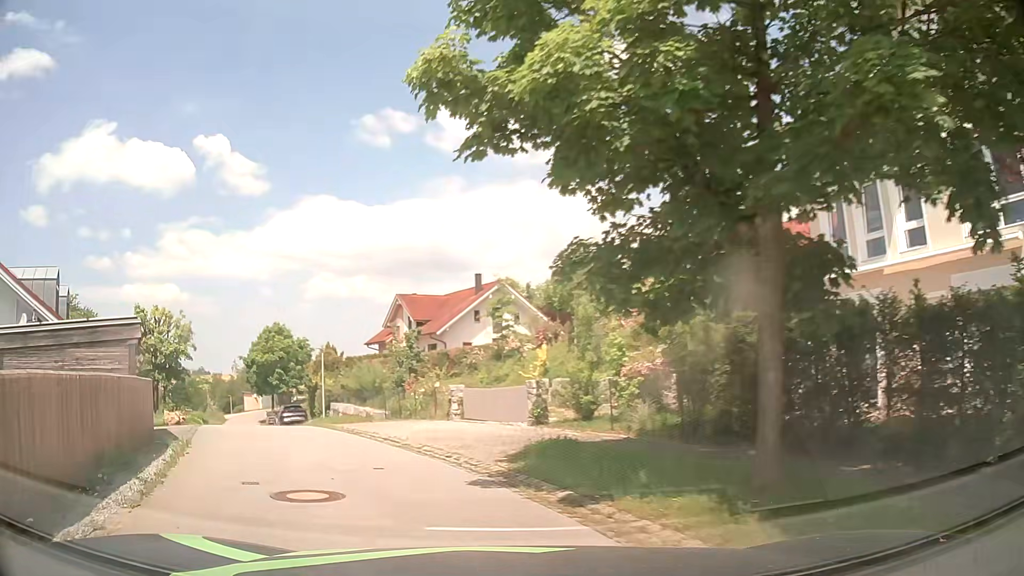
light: Day
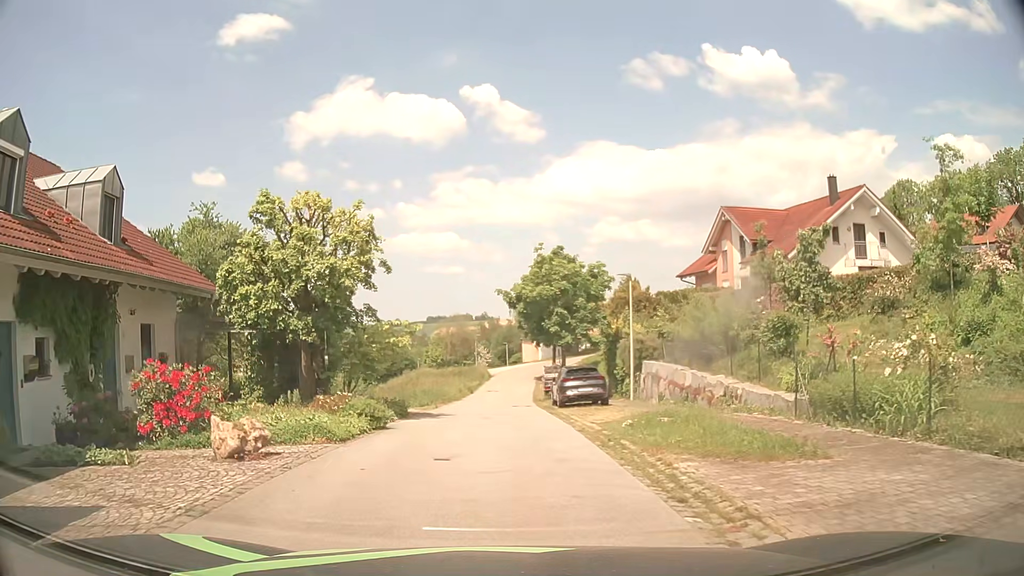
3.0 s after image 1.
(-4.4, +16.1) m; -24°
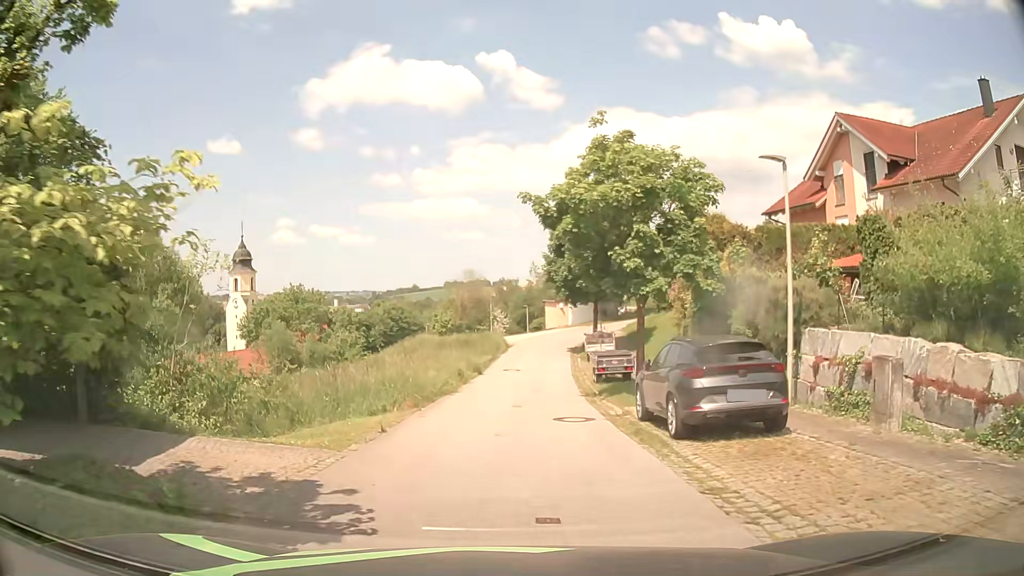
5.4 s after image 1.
(-0.3, +14.2) m; -1°
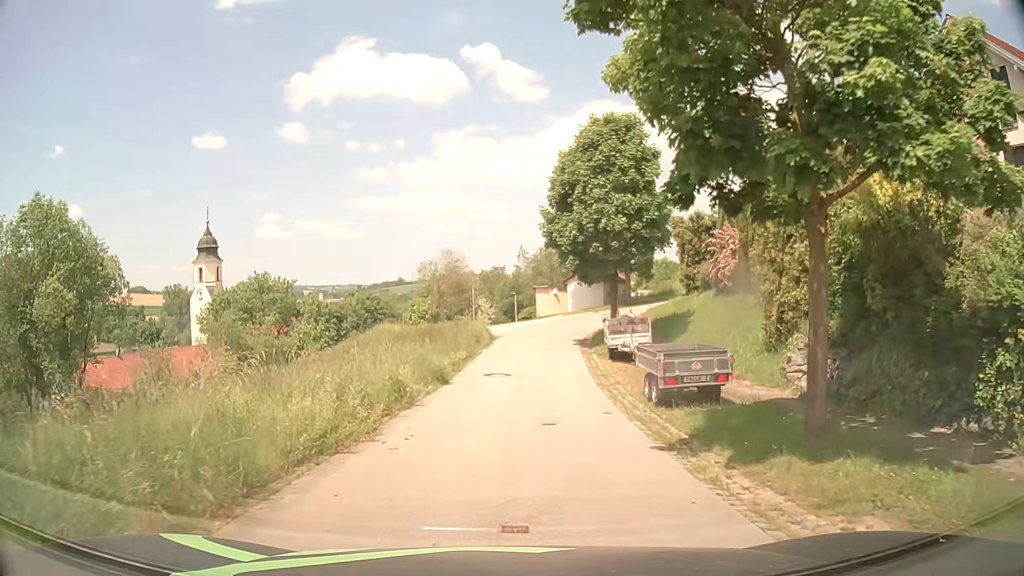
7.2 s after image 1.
(0.0, +11.1) m; 0°
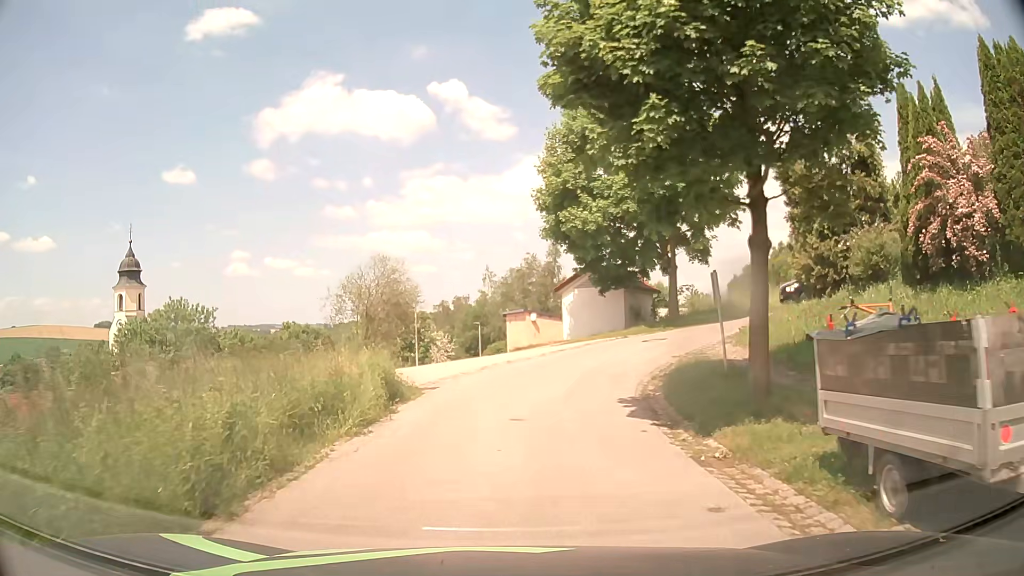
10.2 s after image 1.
(+0.7, +19.4) m; +4°
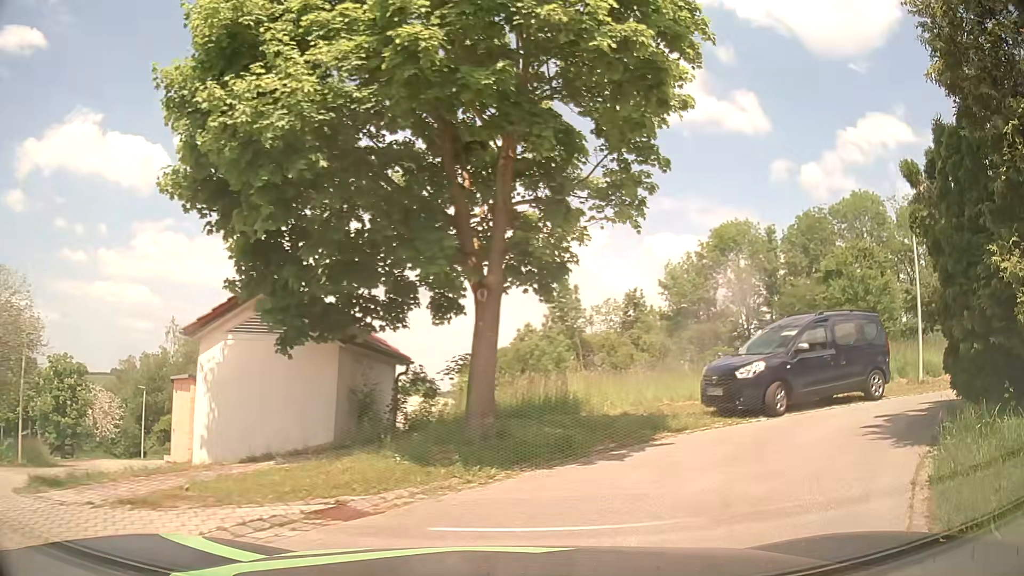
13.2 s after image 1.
(+1.6, +16.0) m; +23°
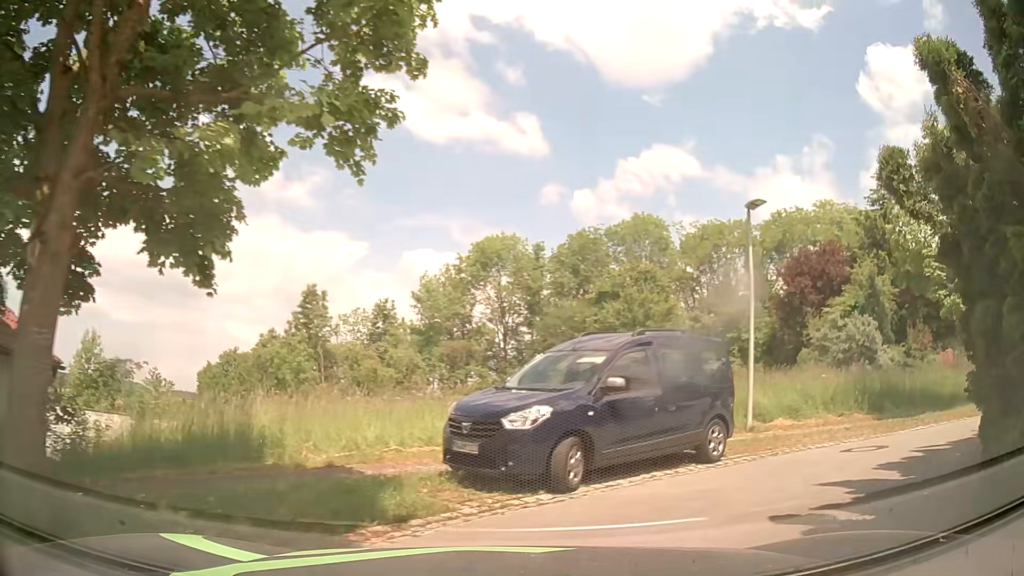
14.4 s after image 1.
(+0.7, +4.5) m; +18°
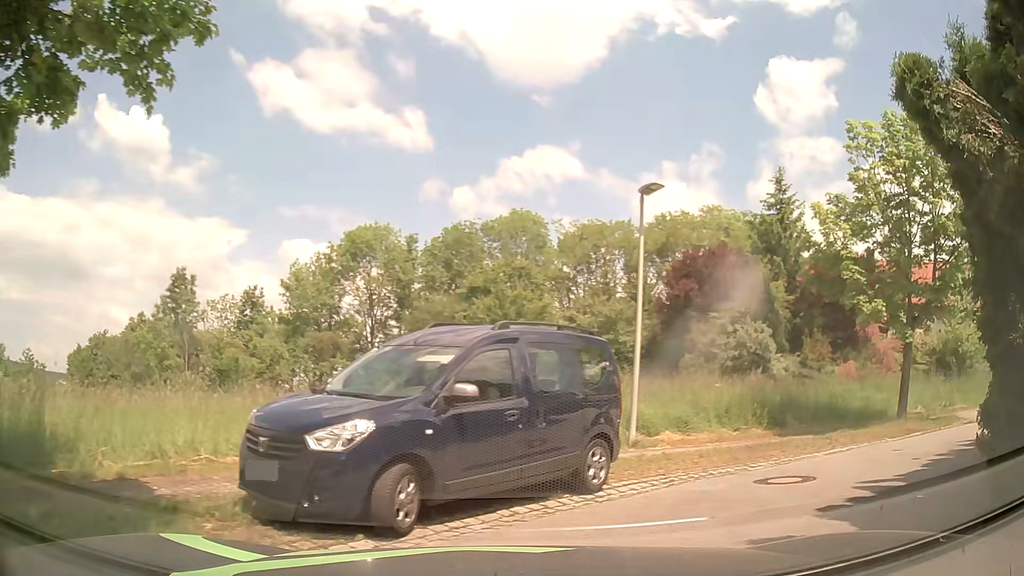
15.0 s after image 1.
(+0.3, +2.0) m; +13°
